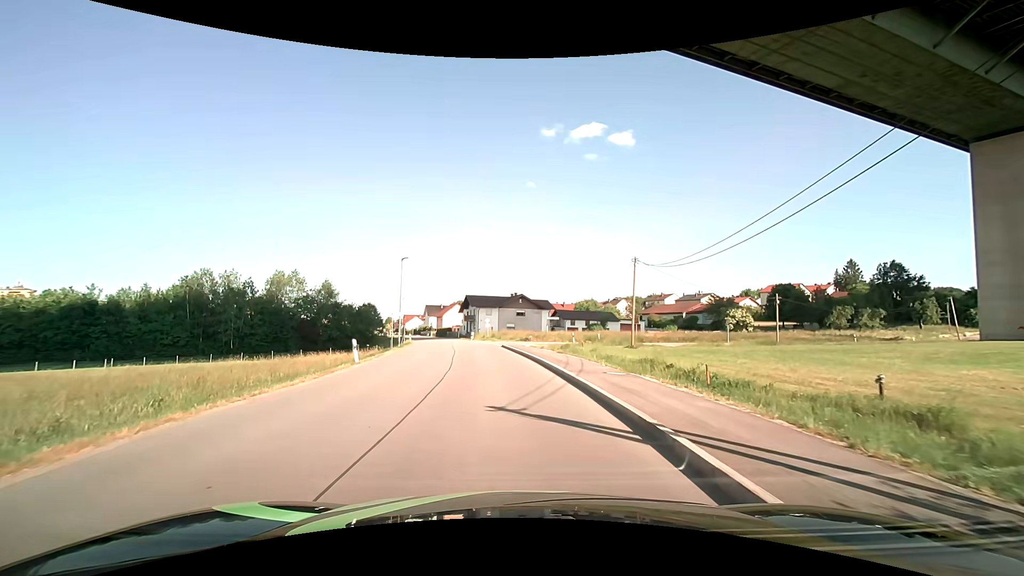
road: unclassified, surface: asphalt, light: Day
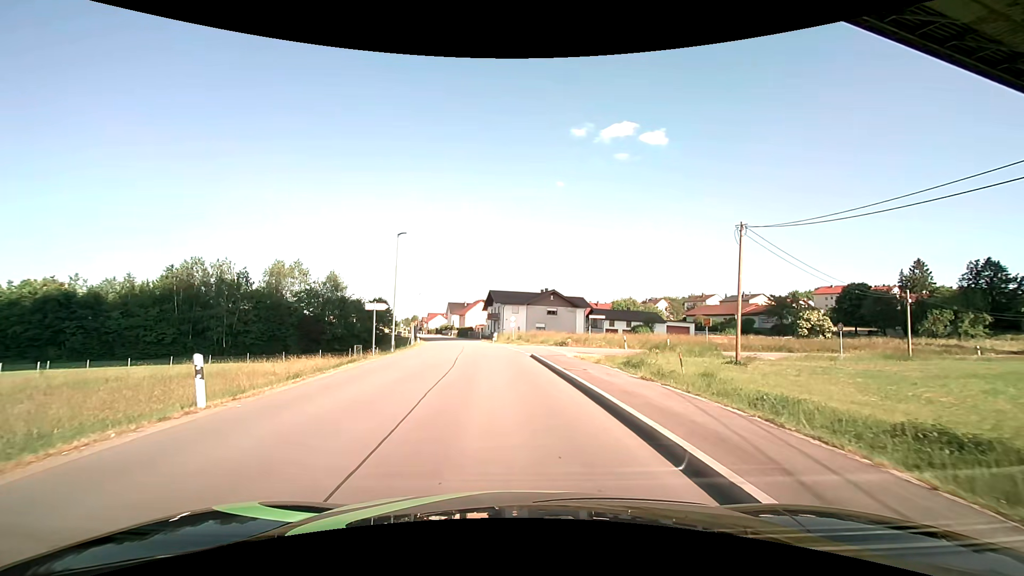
(-0.4, +12.4) m; -3°
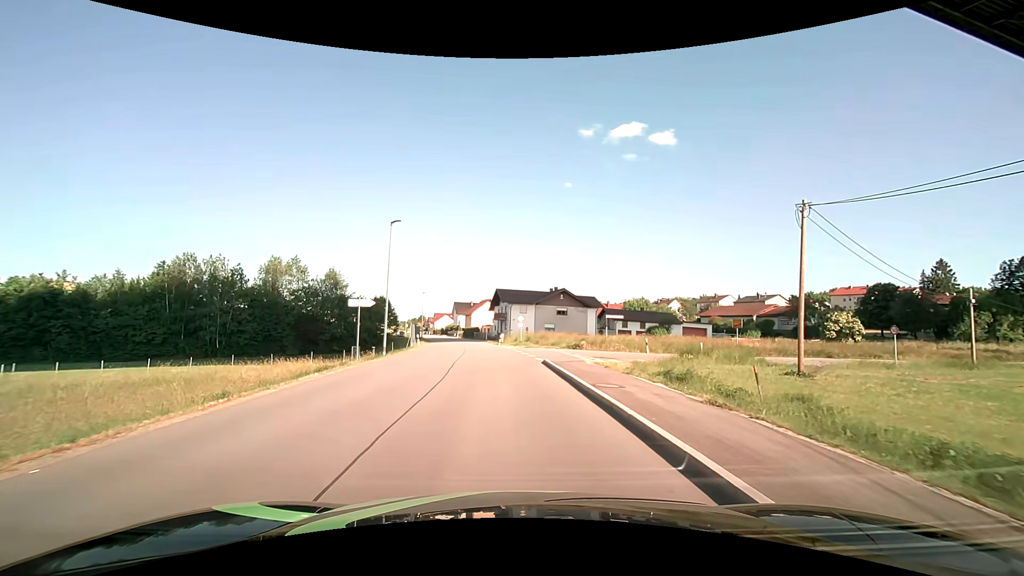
(0.0, +4.2) m; 0°
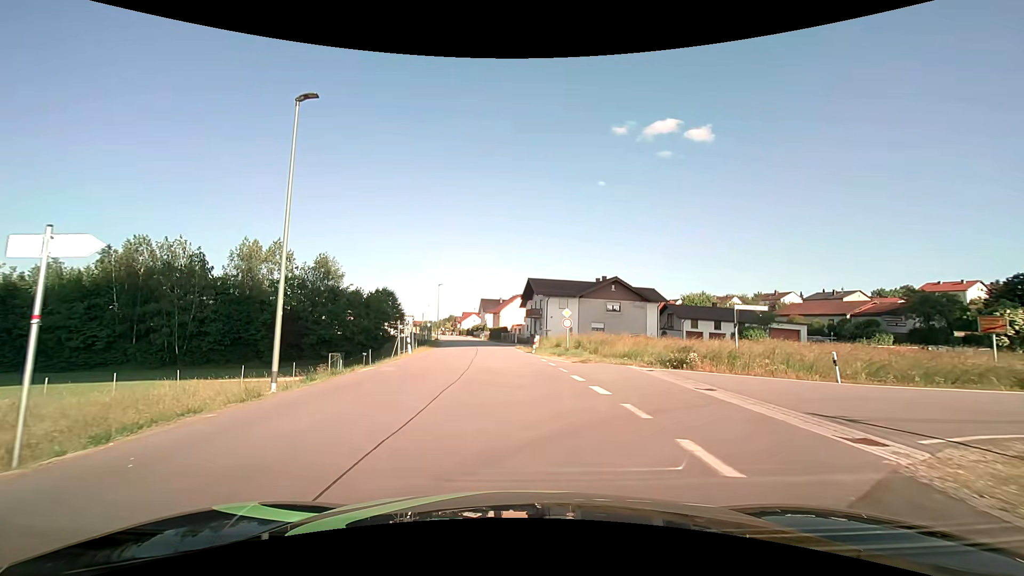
(-0.7, +17.5) m; -4°
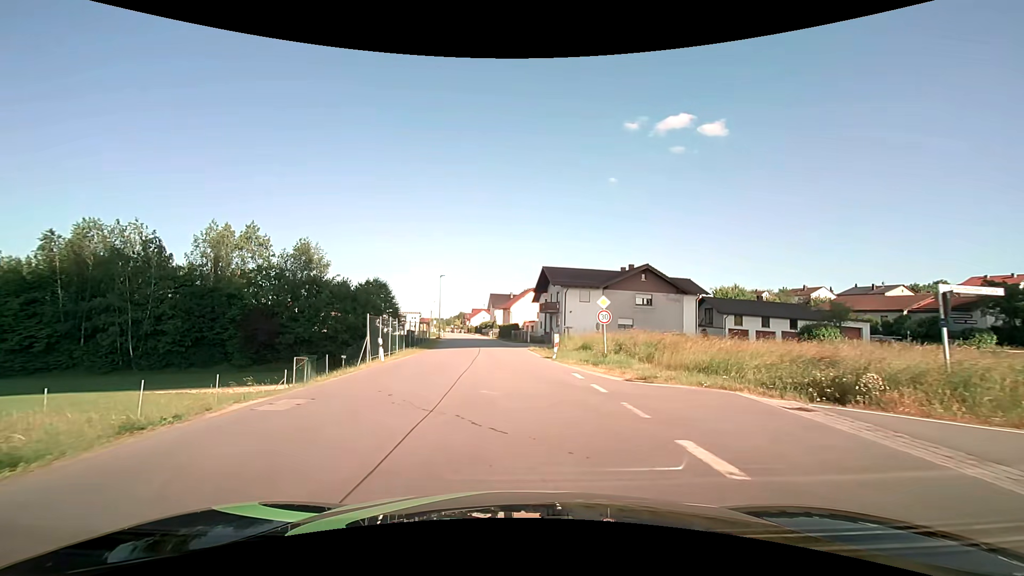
(-0.2, +9.2) m; -1°
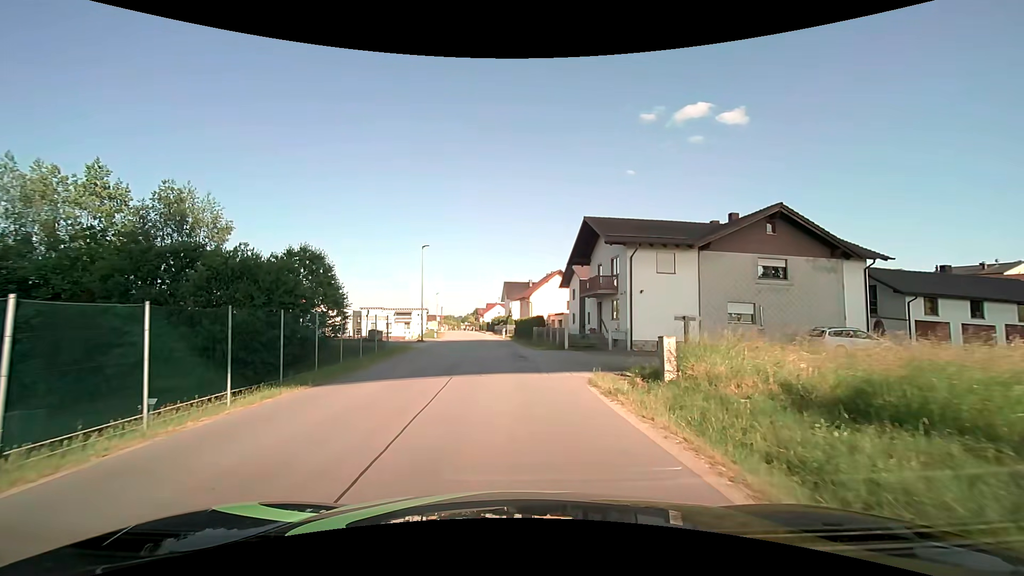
(-0.4, +22.8) m; -2°
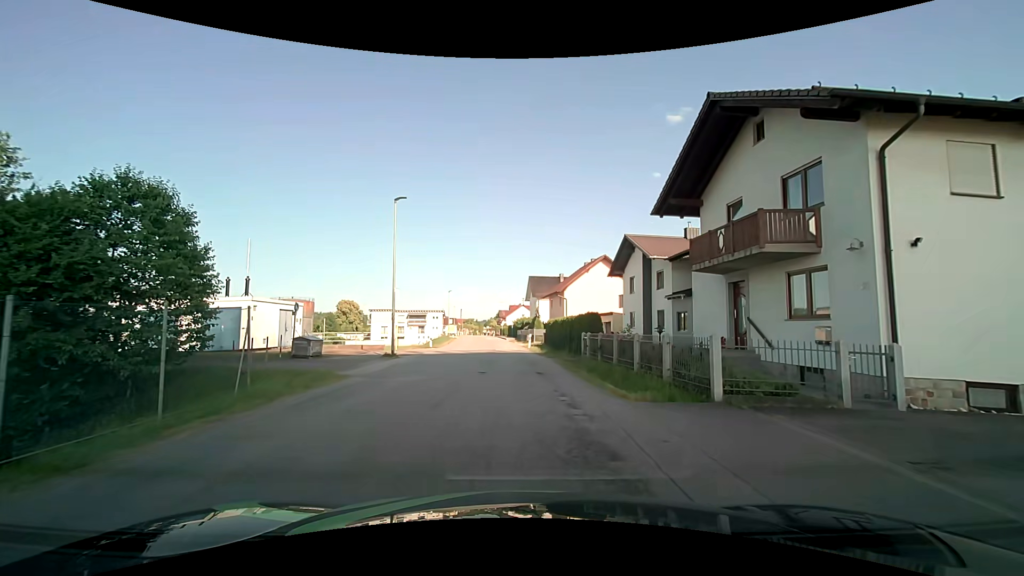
(-0.5, +17.4) m; -3°
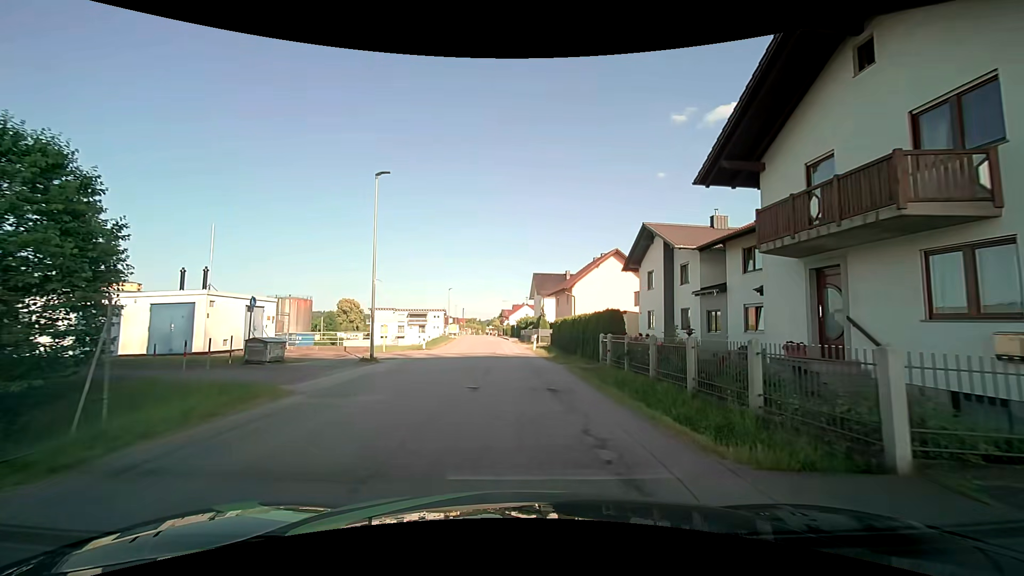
(0.0, +4.2) m; -1°
(0, +10) (0, +20) (-1, +30) (-1, +40) (-2, +50) (-2, +60) (-3, +70) (-4, +80) (-4, +90) (-5, +100) m
